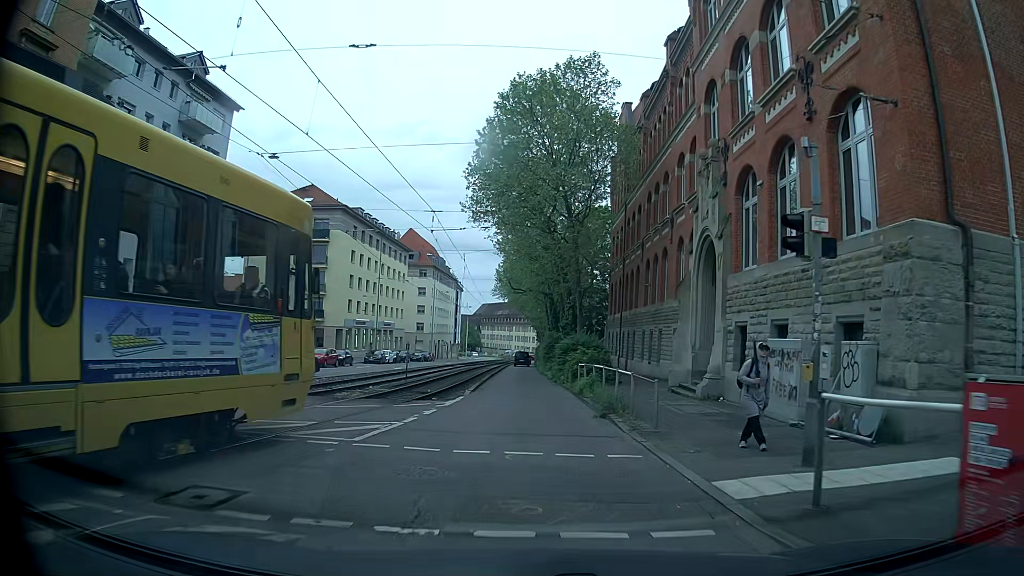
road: tertiary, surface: asphalt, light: Day
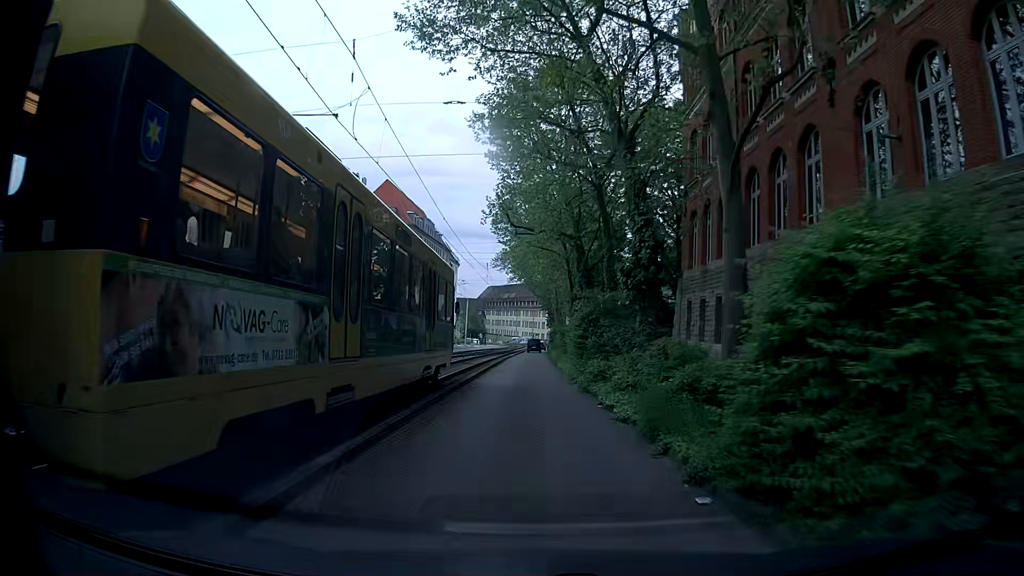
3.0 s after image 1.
(+0.2, +27.9) m; 0°
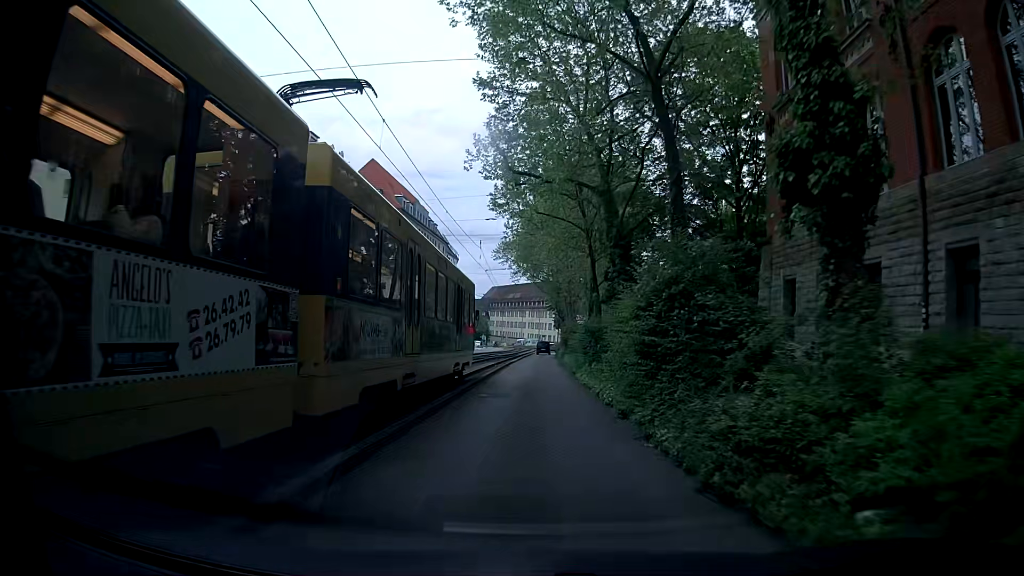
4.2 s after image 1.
(-0.1, +12.4) m; -1°
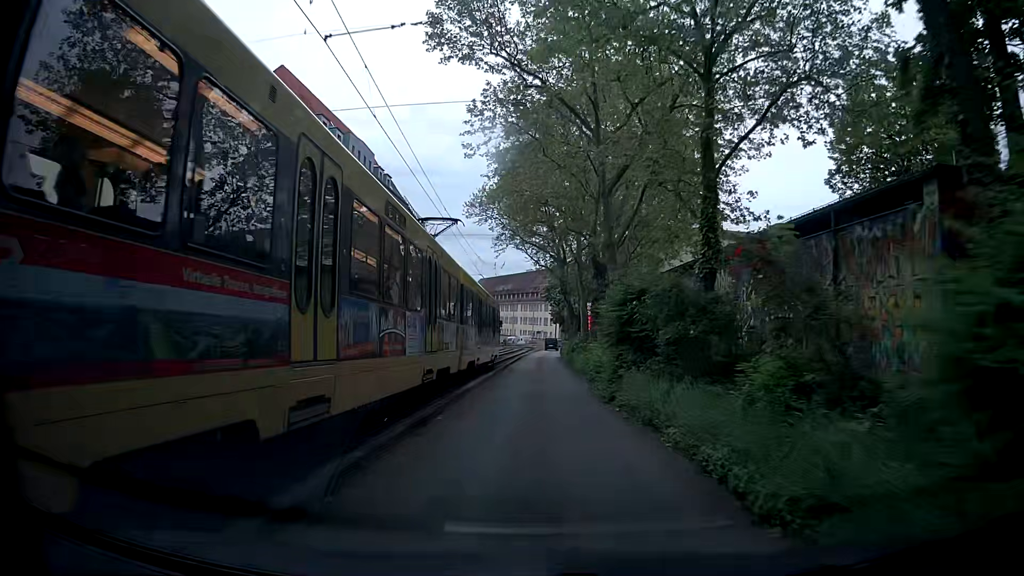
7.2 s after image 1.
(+0.7, +30.2) m; +1°
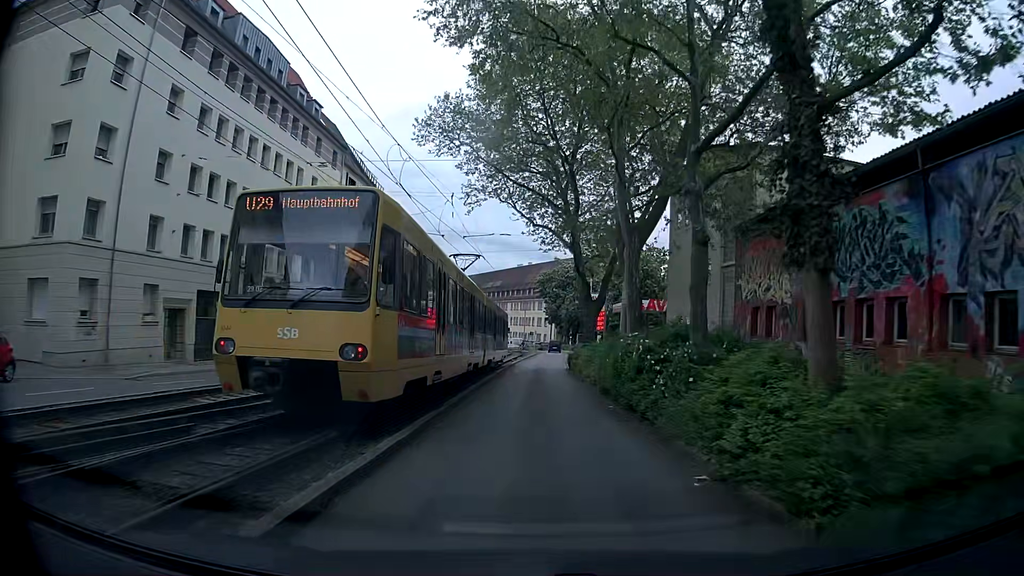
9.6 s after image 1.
(+0.2, +24.3) m; +1°
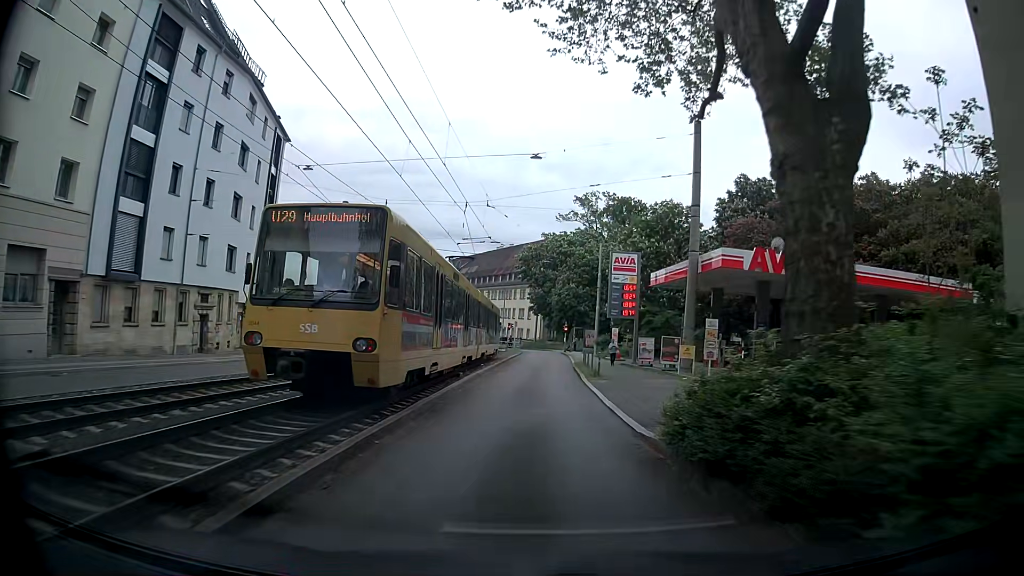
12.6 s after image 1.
(+0.1, +30.9) m; +2°
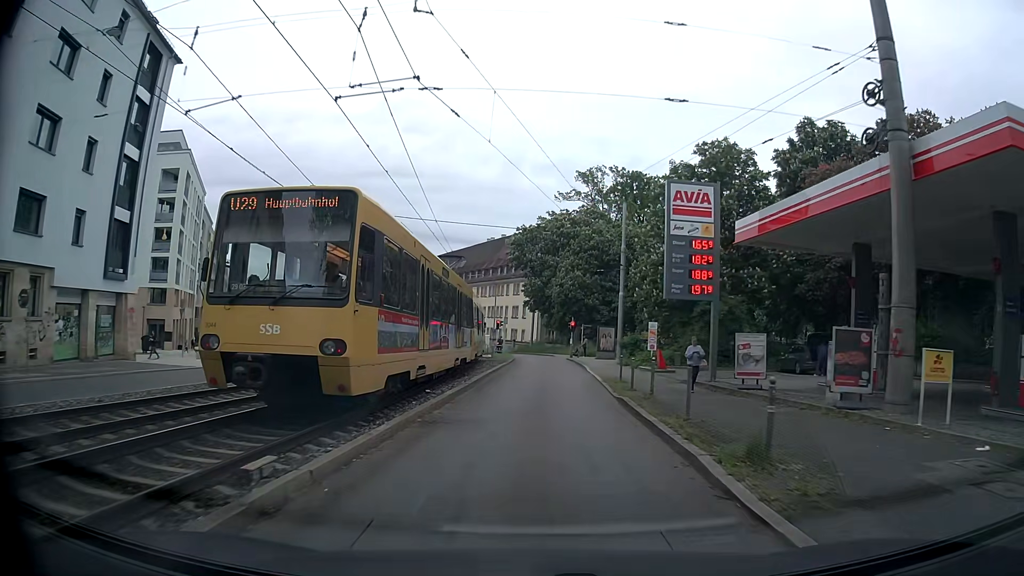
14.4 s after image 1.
(-0.3, +18.4) m; -1°
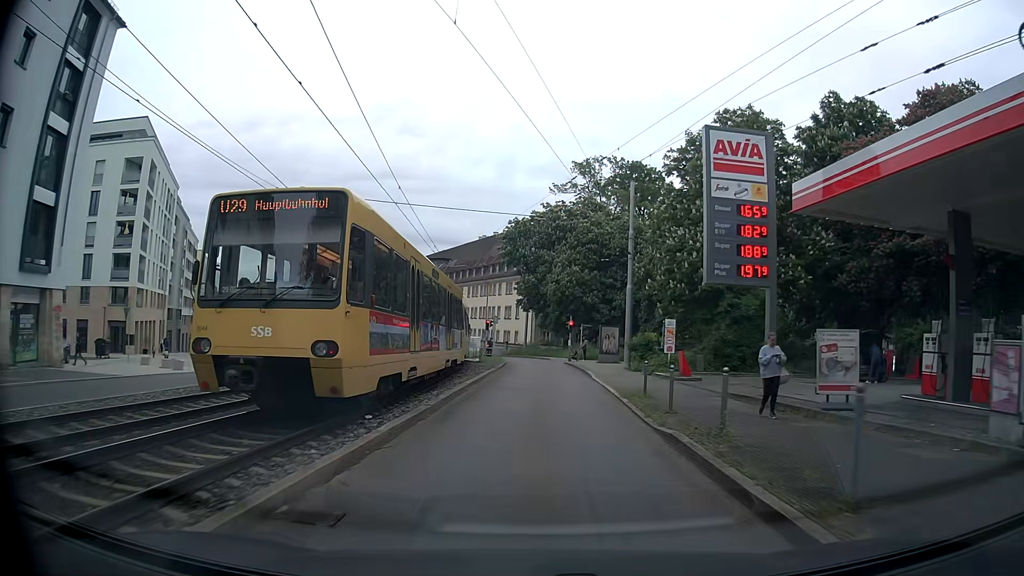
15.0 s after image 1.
(+0.1, +6.1) m; +1°
